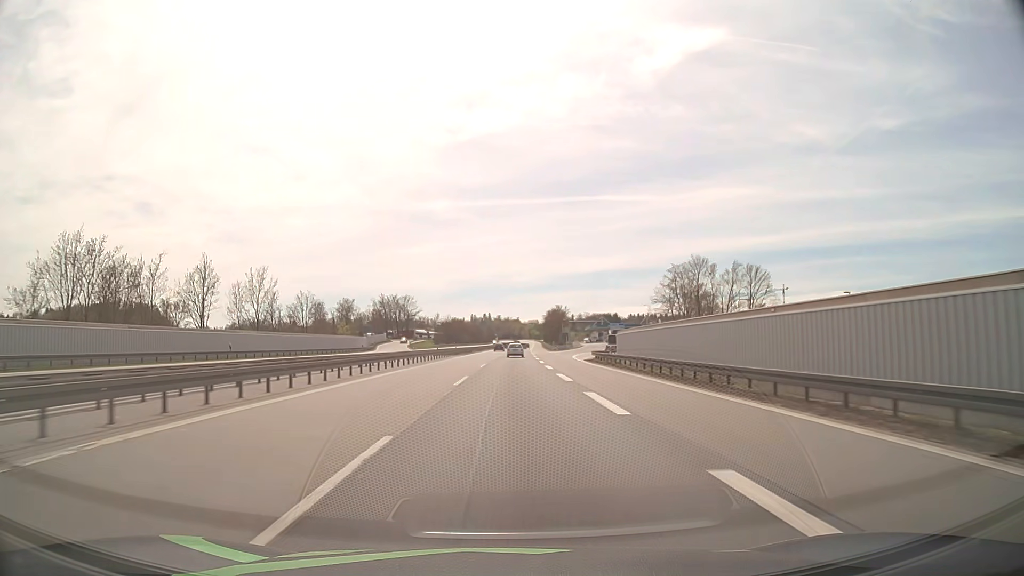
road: motorway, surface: asphalt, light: Day
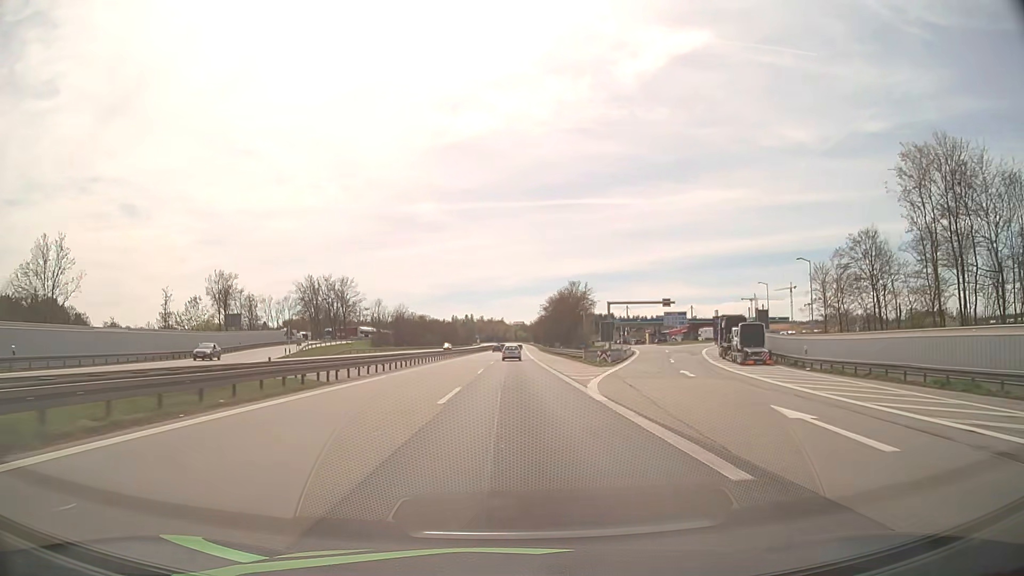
(+0.9, +77.9) m; +1°
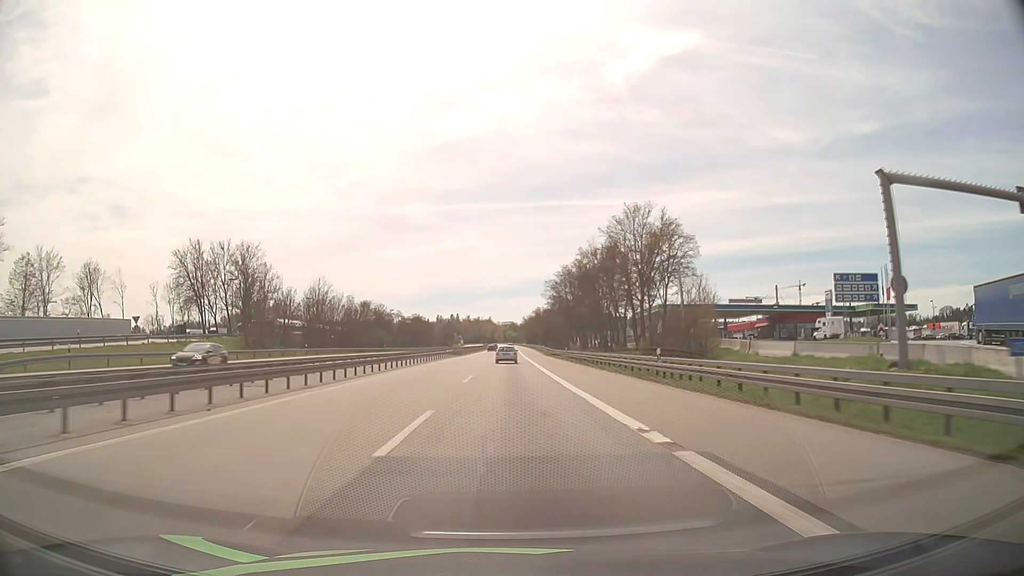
(+0.5, +61.7) m; +1°
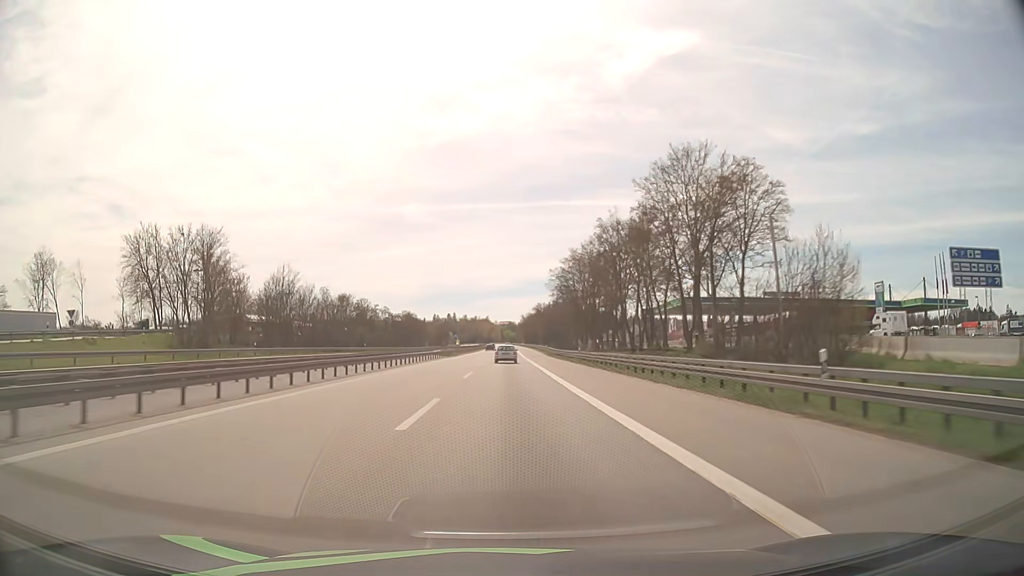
(0.0, +15.3) m; 0°
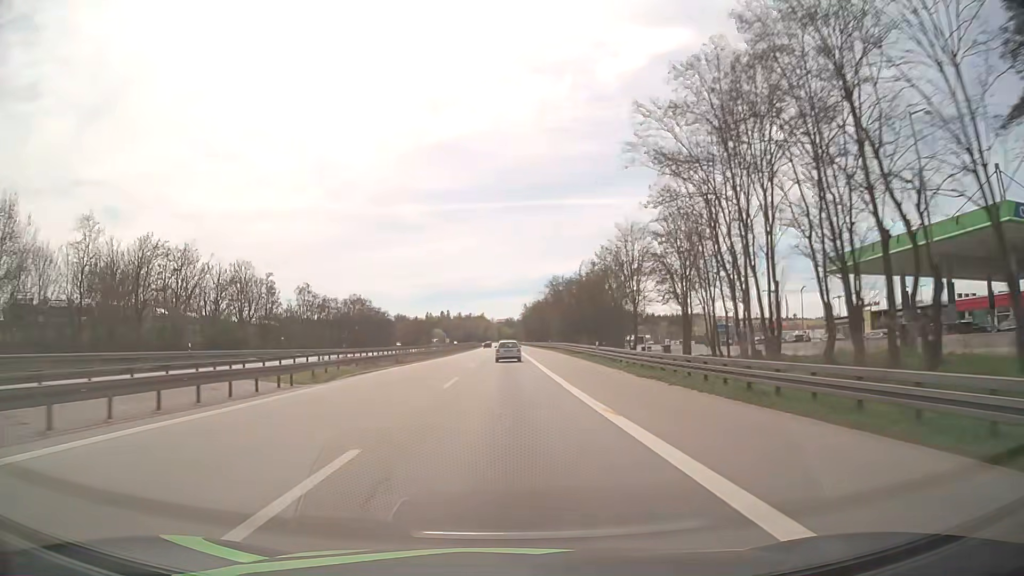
(+0.1, +61.0) m; 0°
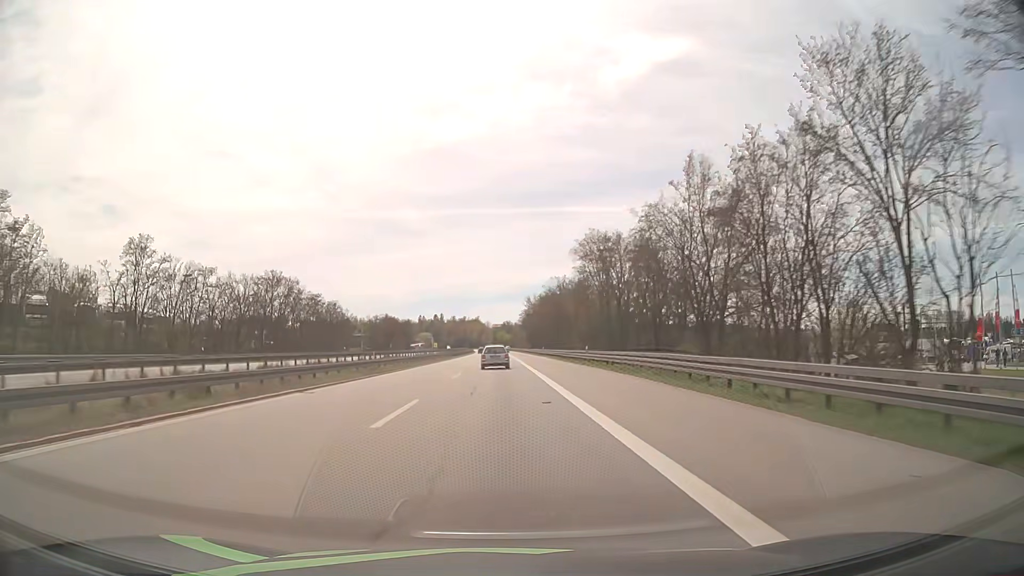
(0.0, +45.2) m; 0°
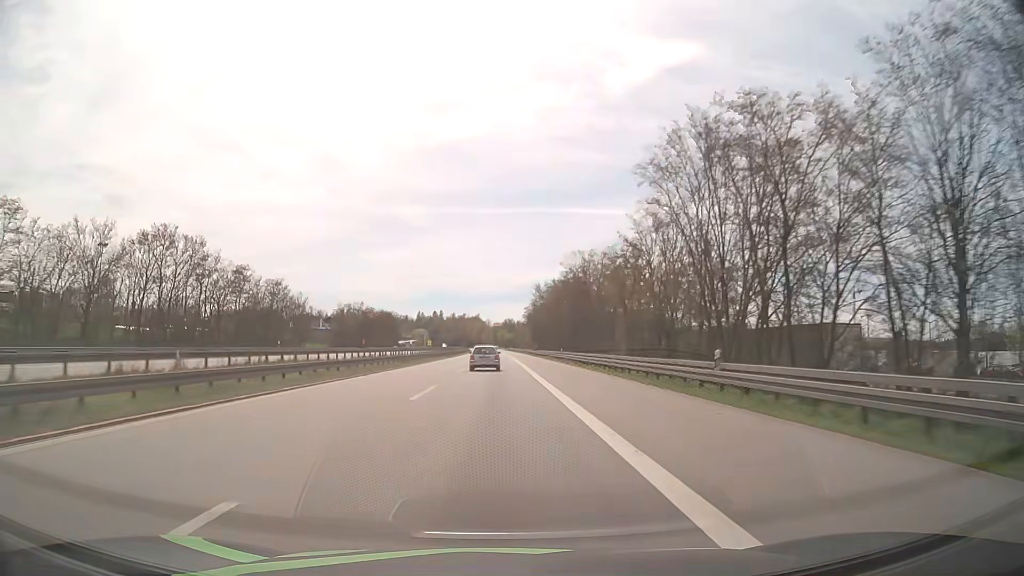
(+0.1, +29.7) m; 0°
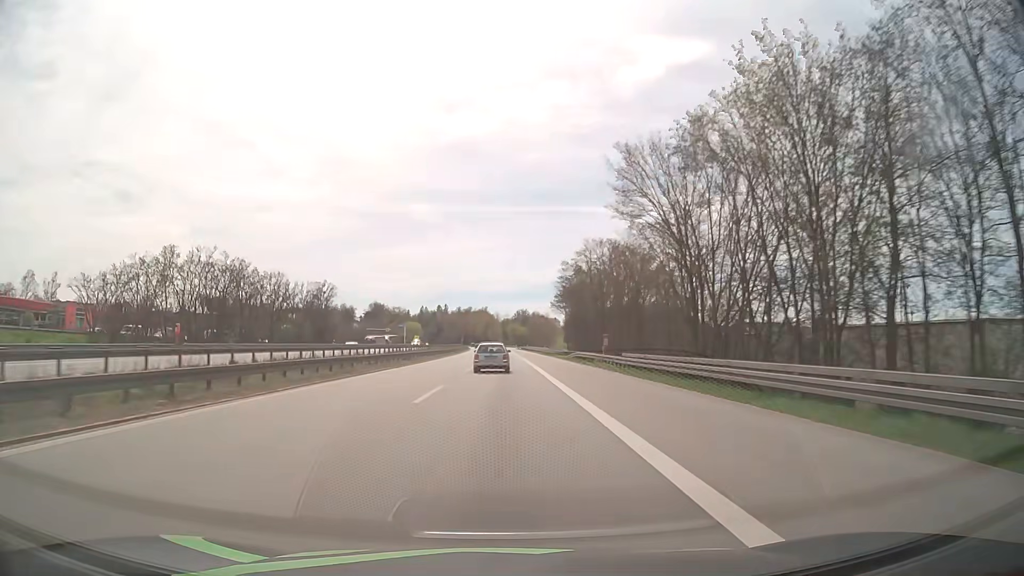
(-0.7, +73.0) m; -1°
(0, +10) (0, +20) (0, +30) (0, +40) (0, +50) (0, +60) (-1, +70) (-1, +80) (-1, +90) (-2, +100) m
